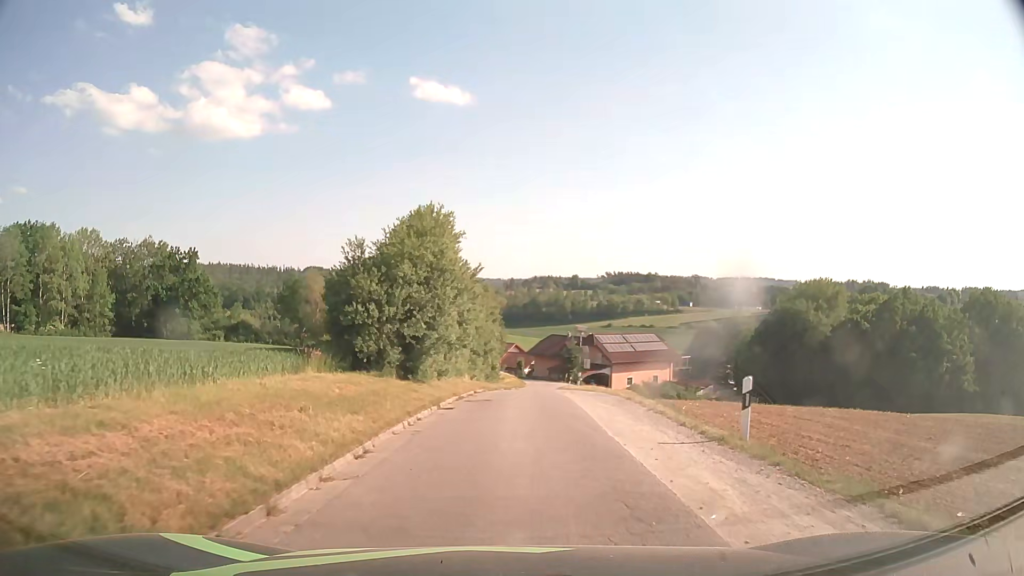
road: unclassified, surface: asphalt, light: Day
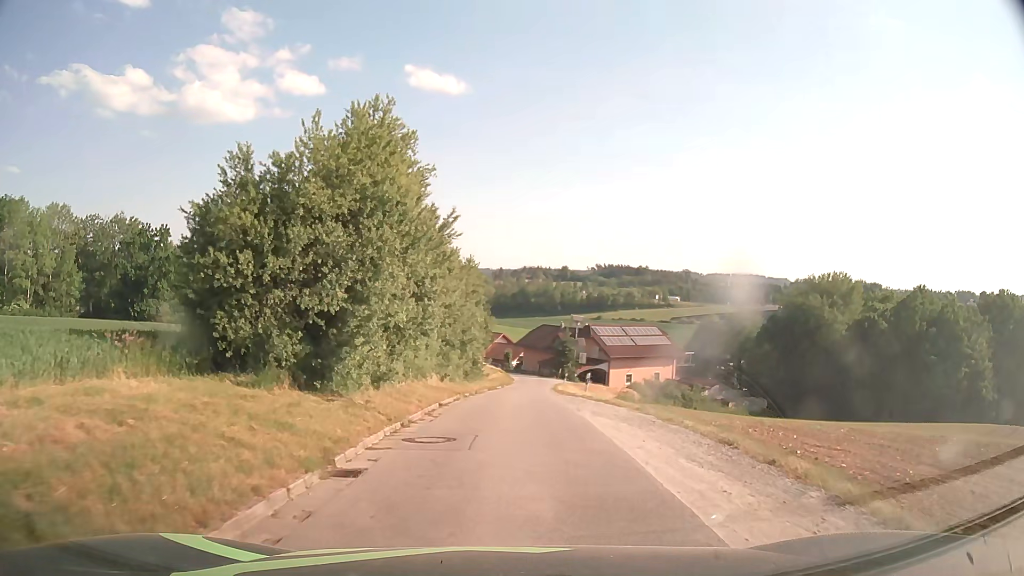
(+0.1, +9.5) m; +1°
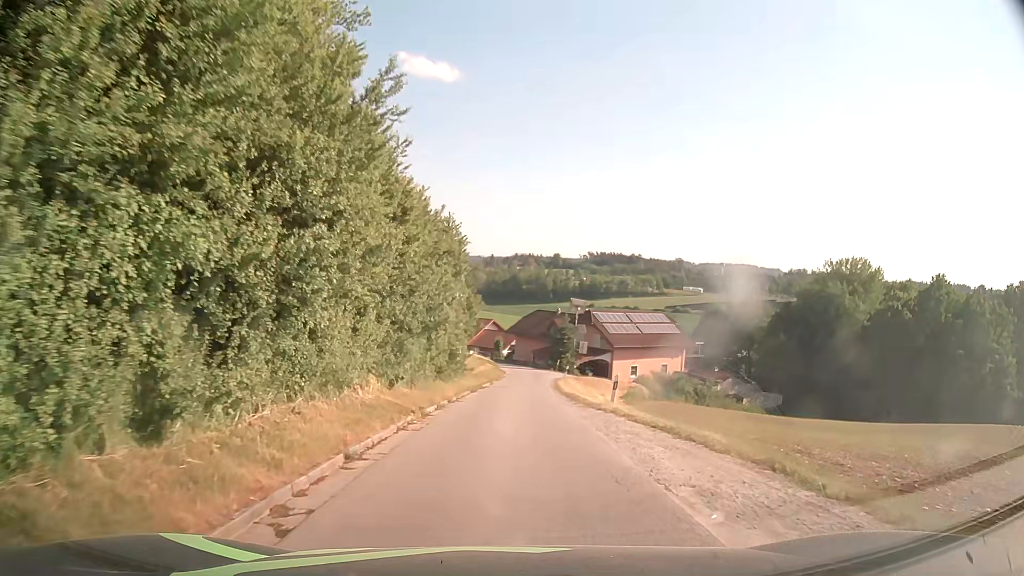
(+0.1, +9.5) m; +1°
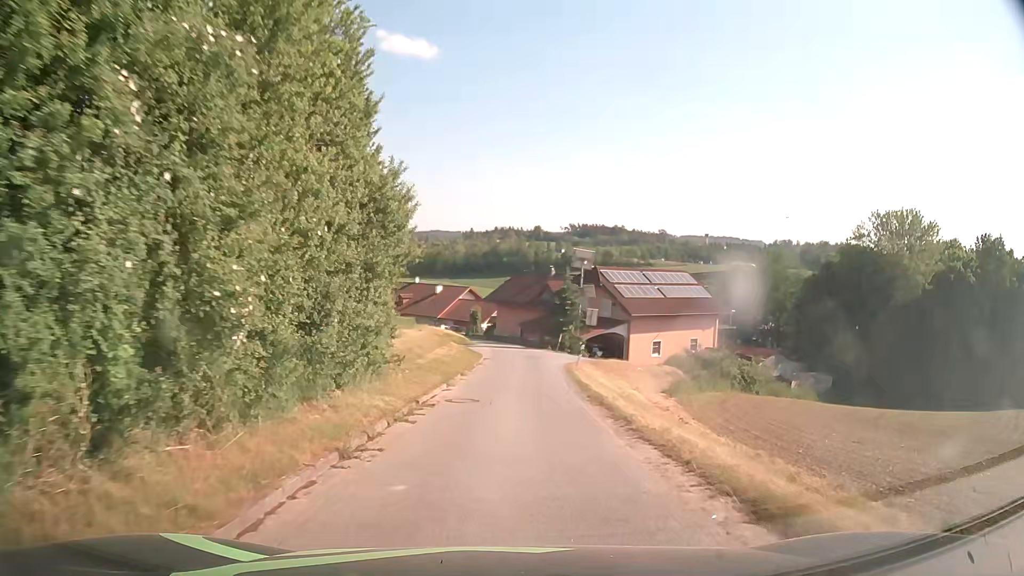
(+0.2, +19.9) m; +1°
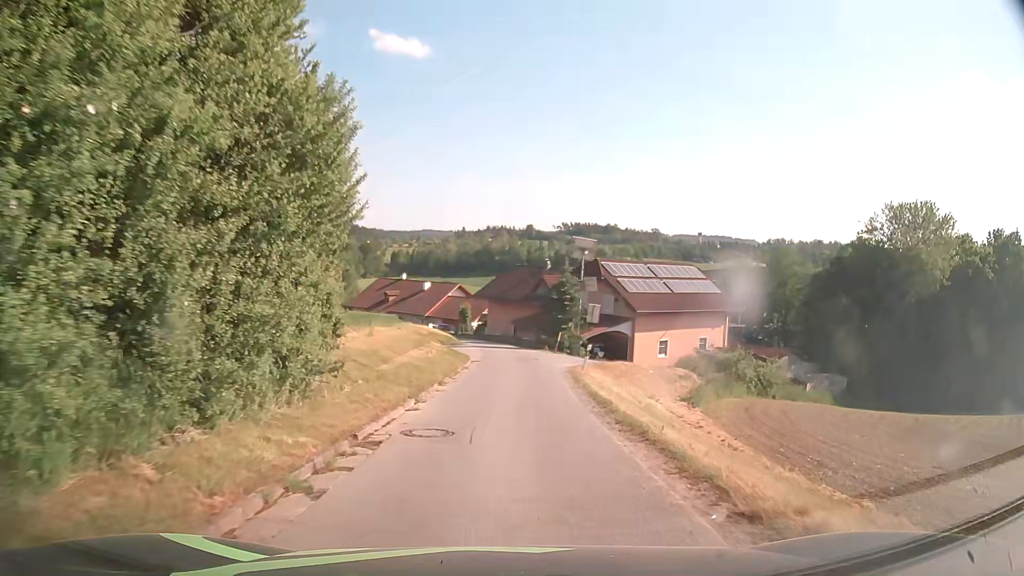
(0.0, +5.3) m; 0°
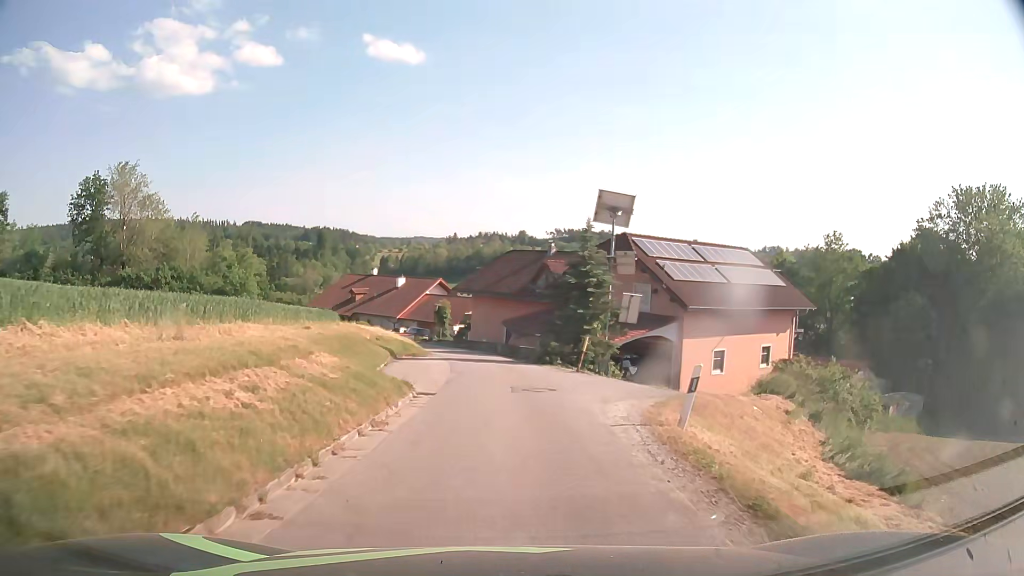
(+0.4, +16.0) m; +2°
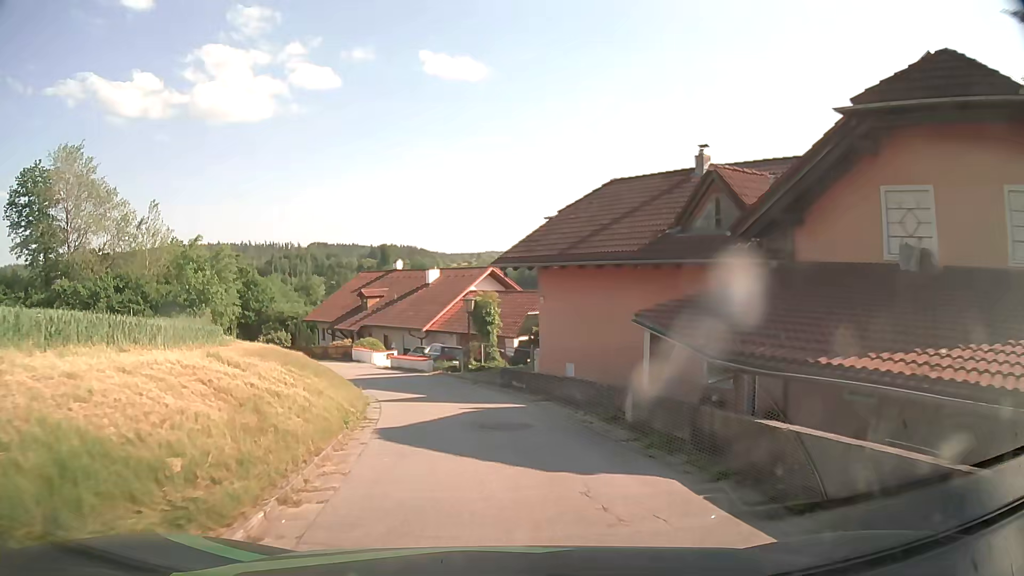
(-0.9, +26.1) m; -6°
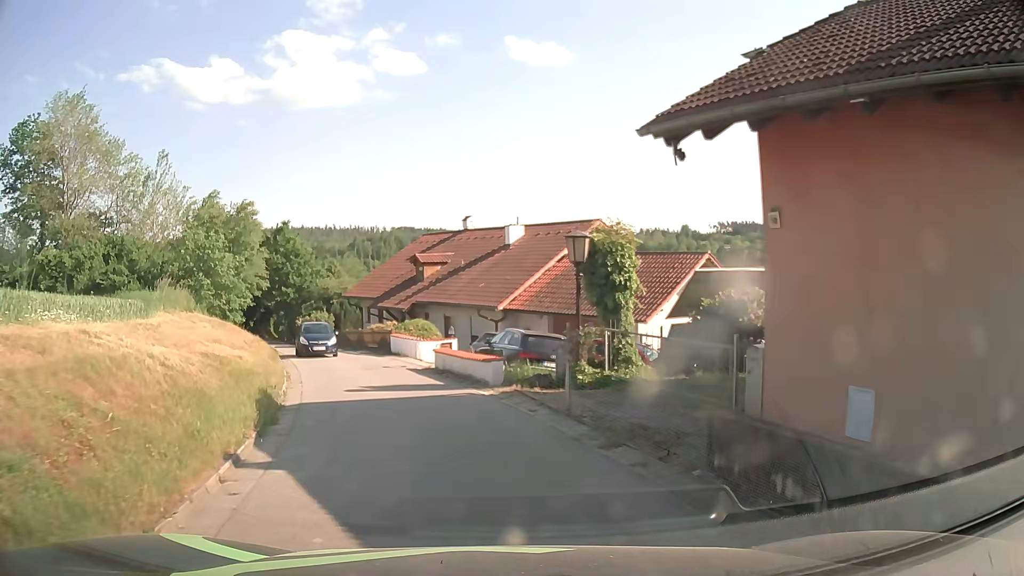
(-1.1, +13.7) m; -9°
